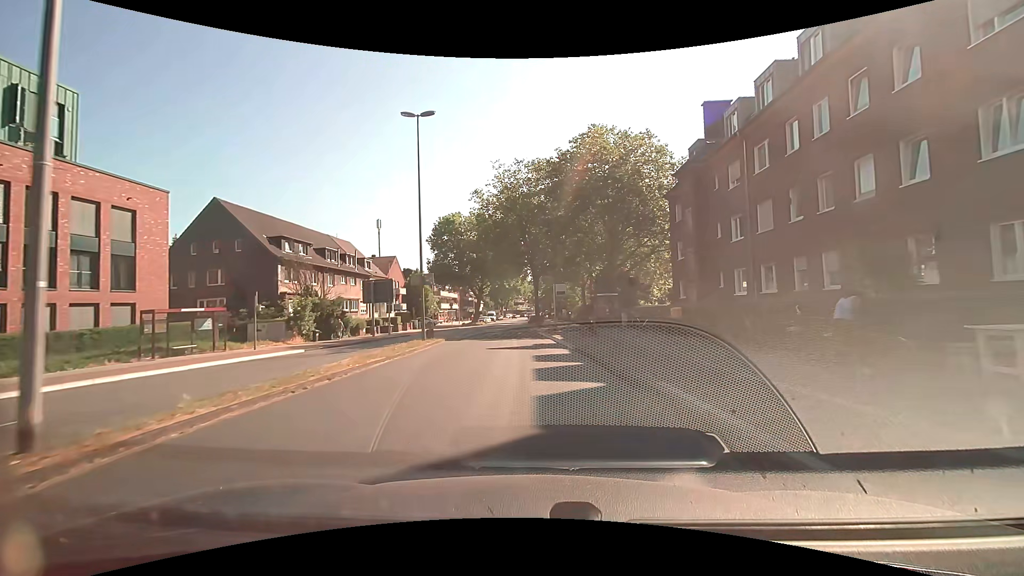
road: tertiary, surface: asphalt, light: Day
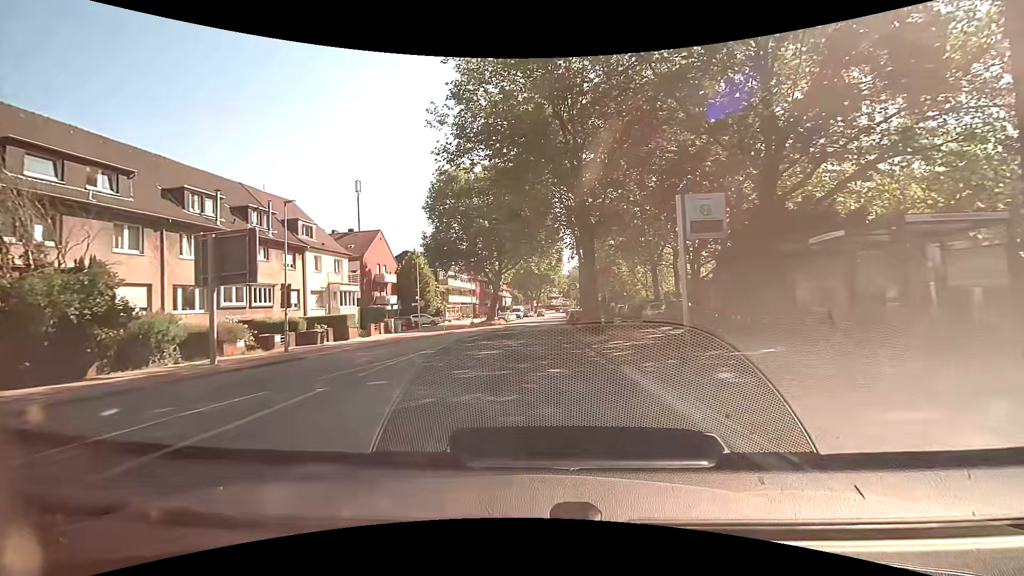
(-1.1, +27.5) m; -4°
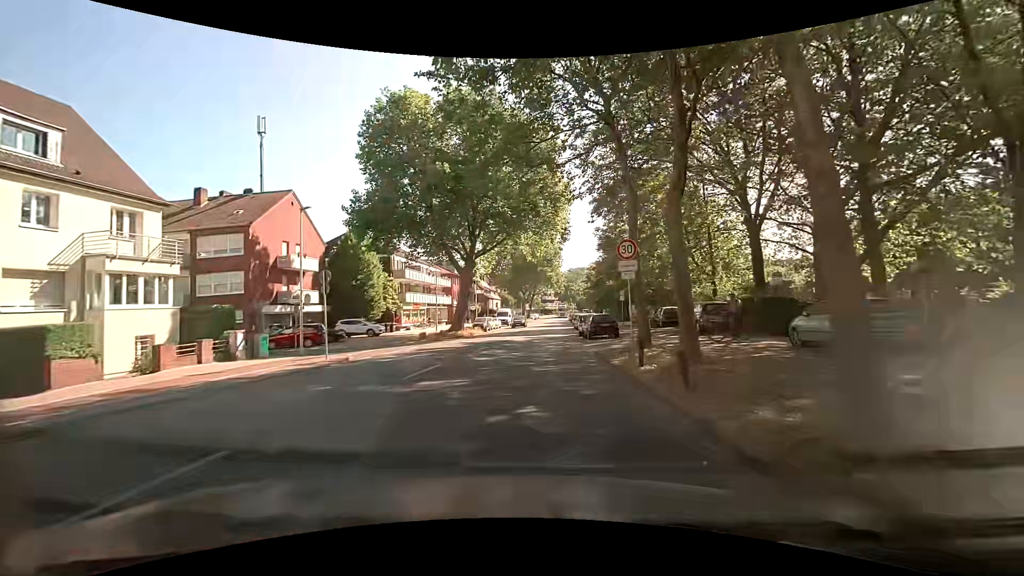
(0.0, +23.7) m; +1°
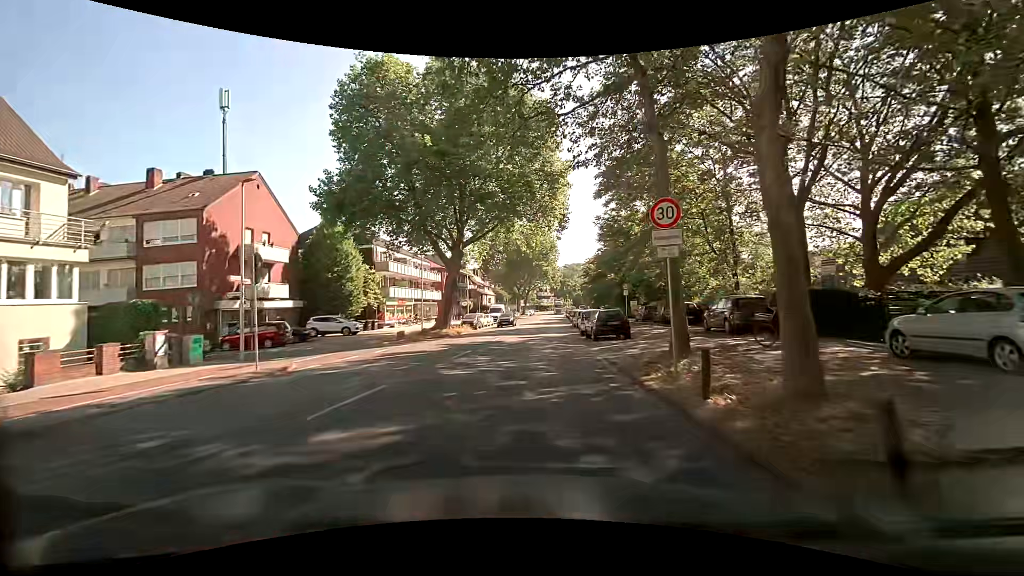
(0.0, +4.7) m; -2°
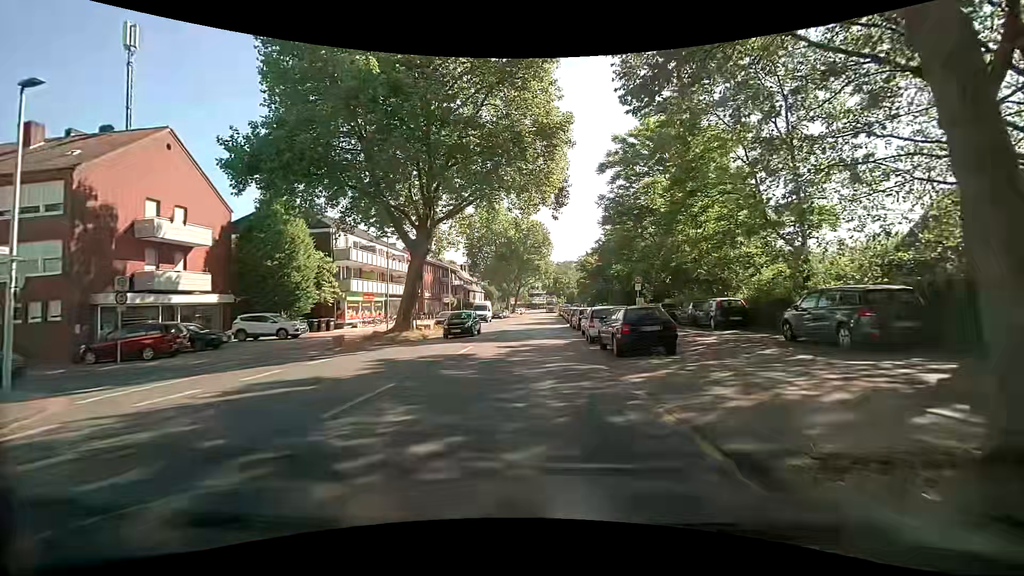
(+0.4, +8.7) m; +4°
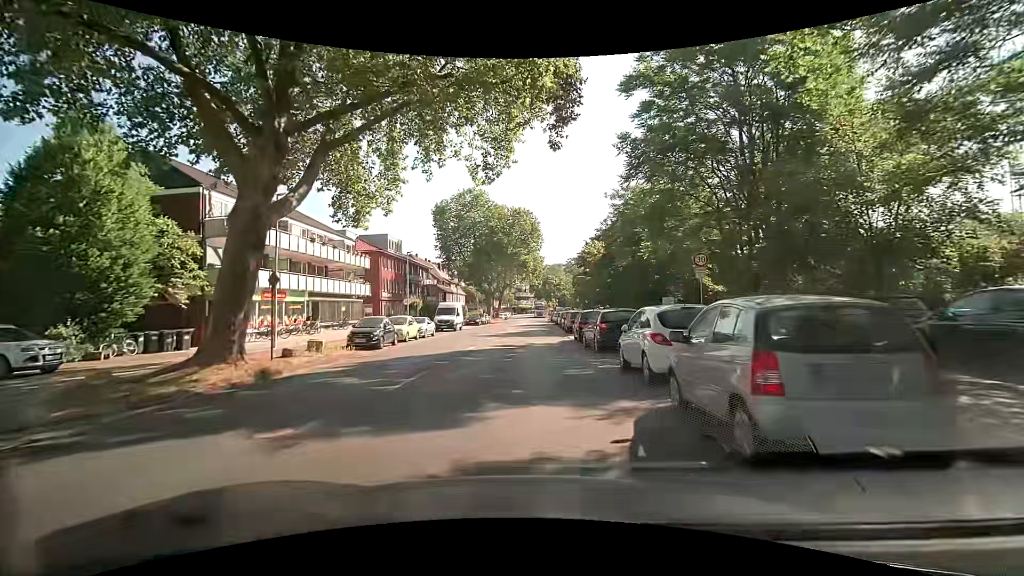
(-0.1, +15.9) m; +1°
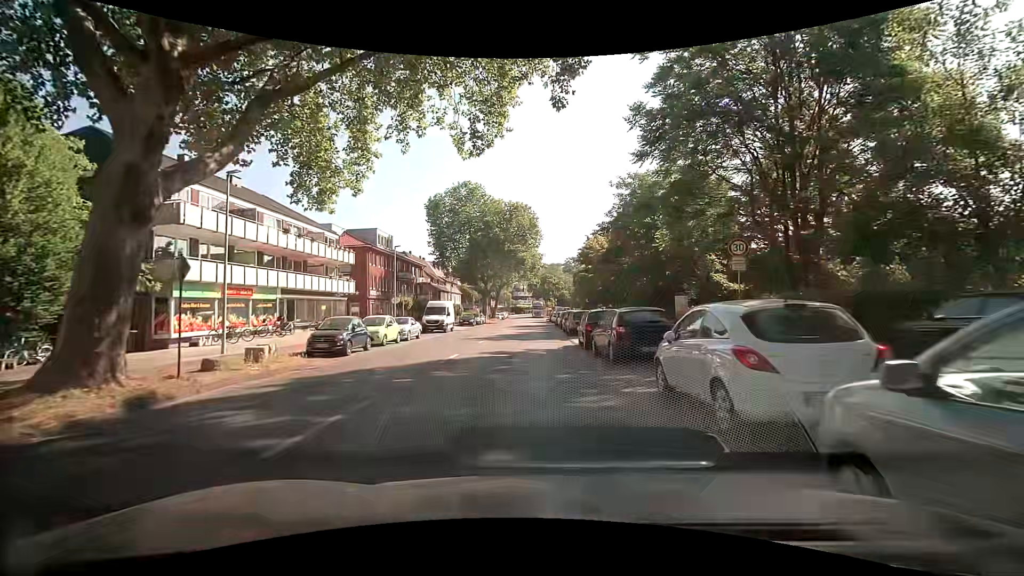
(0.0, +3.9) m; 0°
(0, +10) (0, +20) (0, +30) (0, +40) (0, +50) (0, +60) (-1, +70) (-1, +80) (-2, +90) (-2, +100) m
